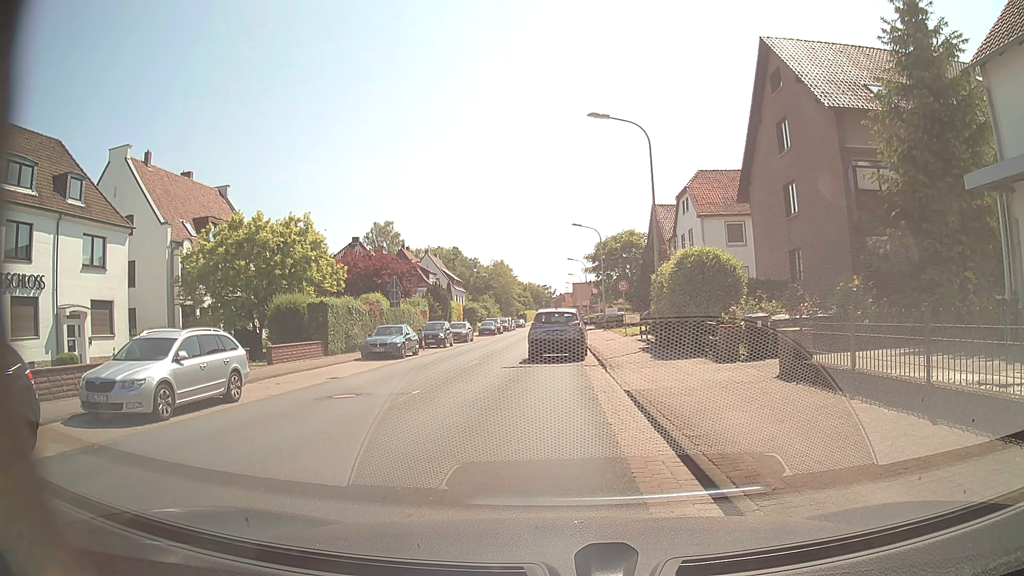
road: secondary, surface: asphalt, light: Day
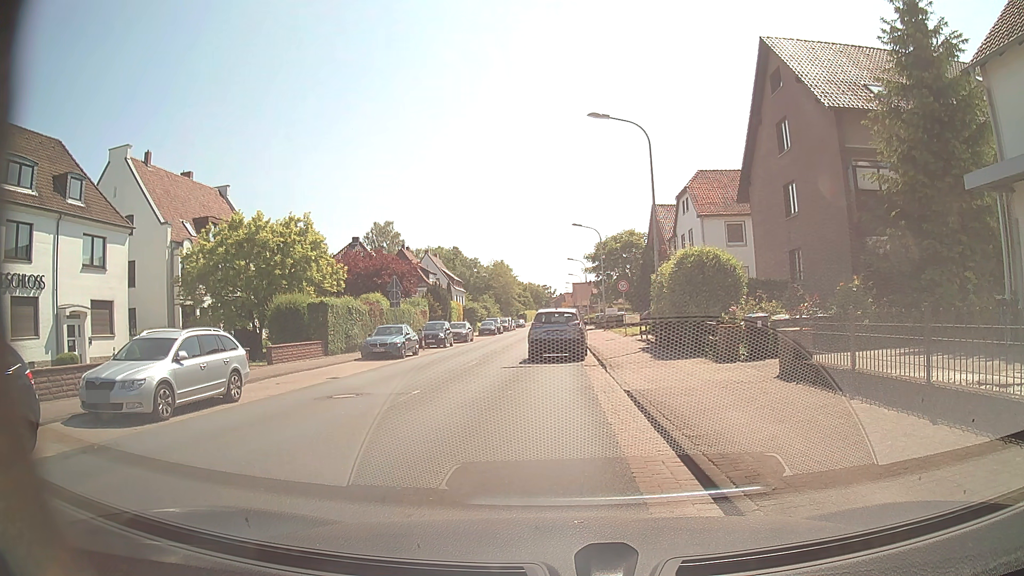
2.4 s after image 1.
(0.0, 0.0) m; 0°
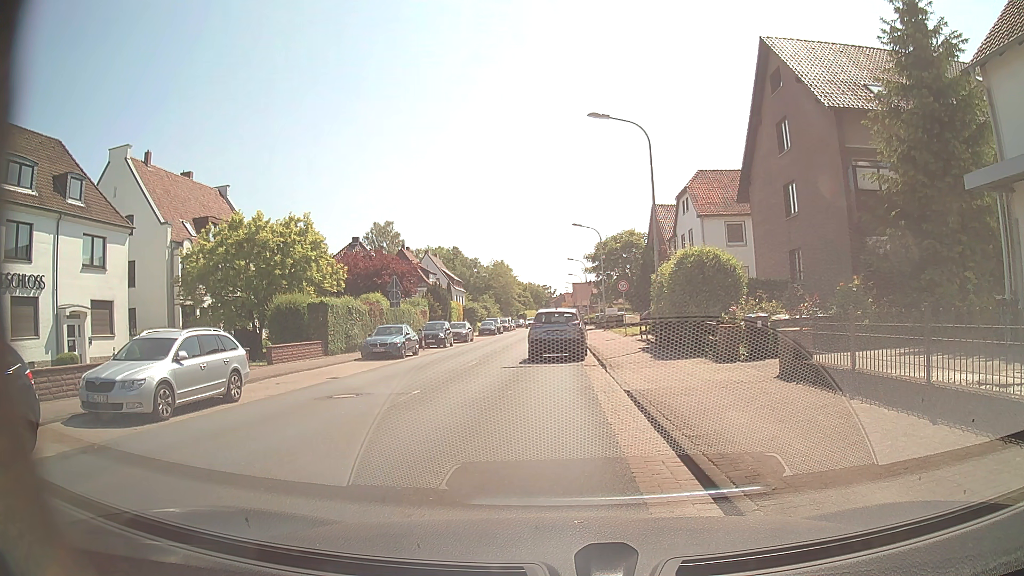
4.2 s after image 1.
(0.0, 0.0) m; 0°
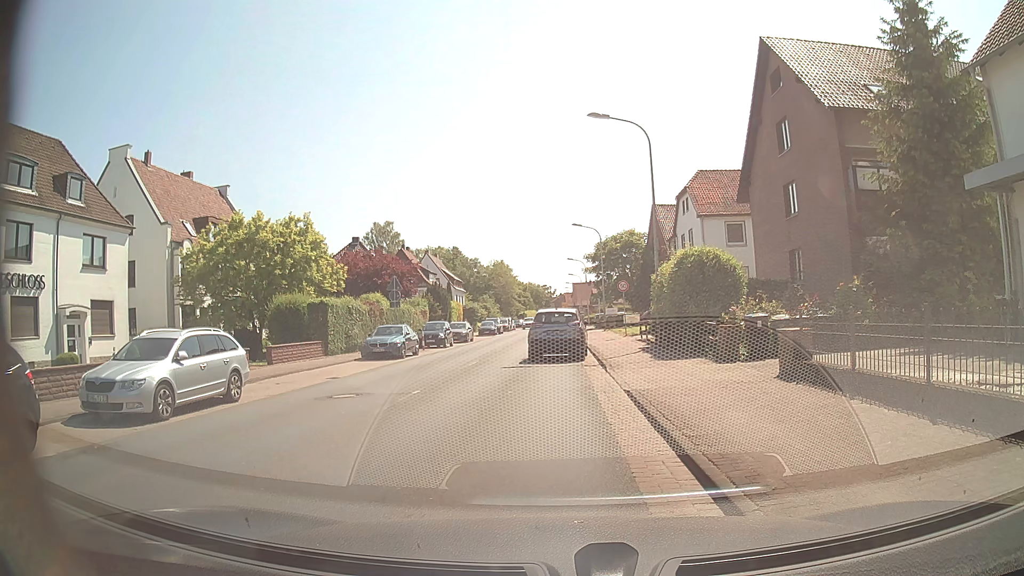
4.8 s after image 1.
(0.0, 0.0) m; 0°
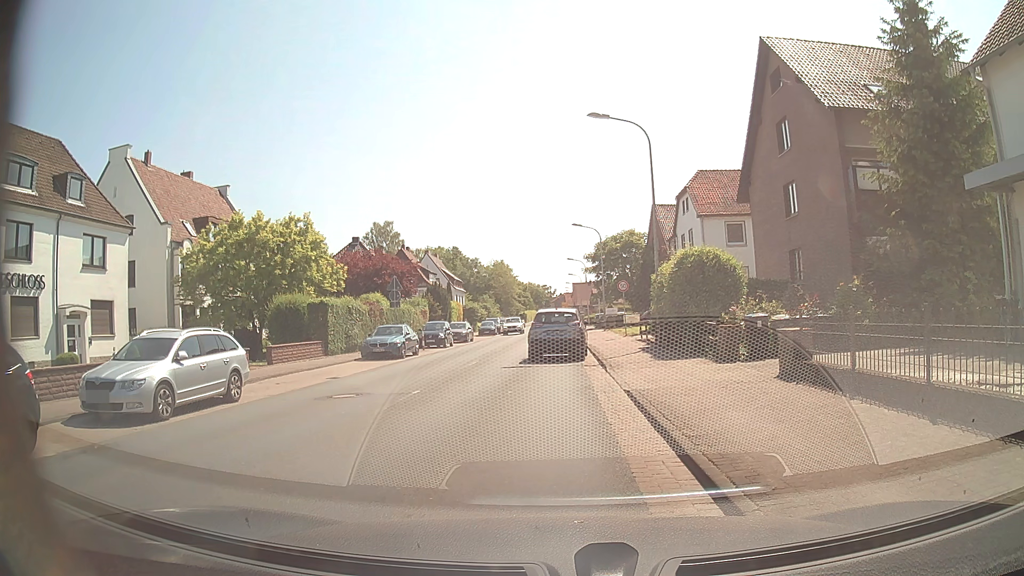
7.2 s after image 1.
(0.0, 0.0) m; 0°
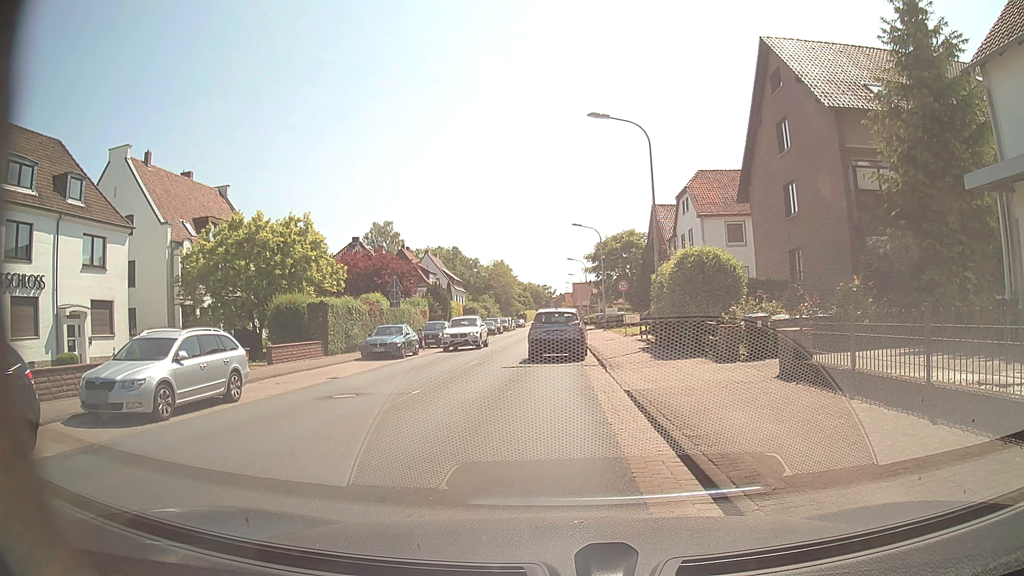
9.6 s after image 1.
(0.0, 0.0) m; 0°
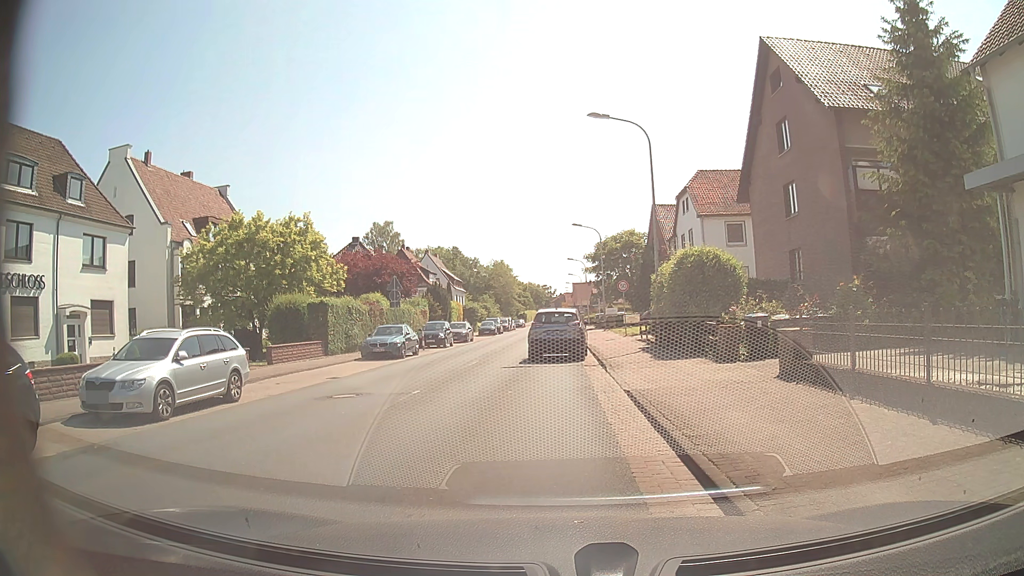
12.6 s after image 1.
(0.0, 0.0) m; 0°
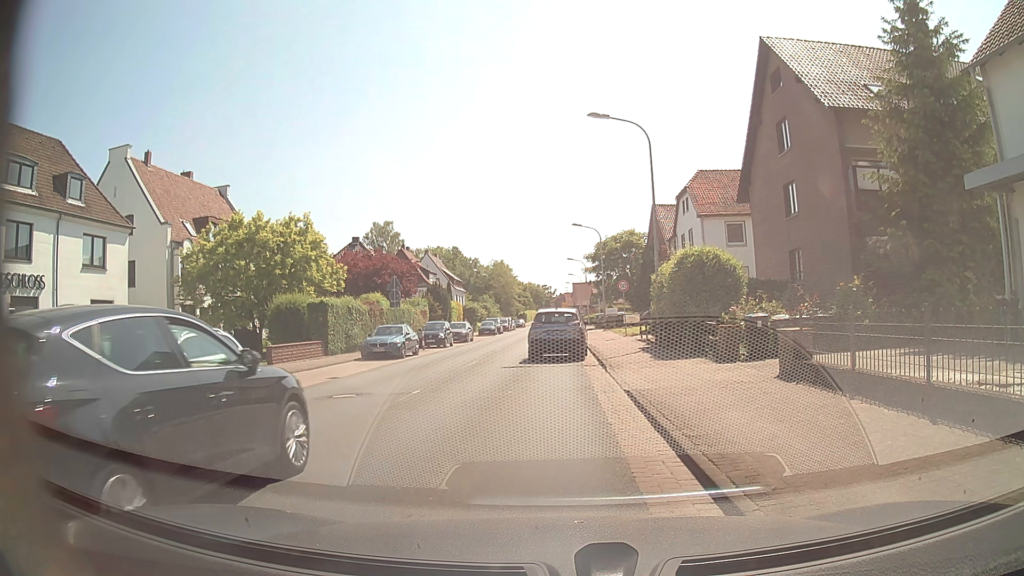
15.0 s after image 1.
(0.0, 0.0) m; 0°
(-1, +10) (-3, +20) (-4, +30) (-4, +40) (-4, +50) (-4, +60) (-4, +70) (-4, +80) (-4, +90) (-3, +100) m
